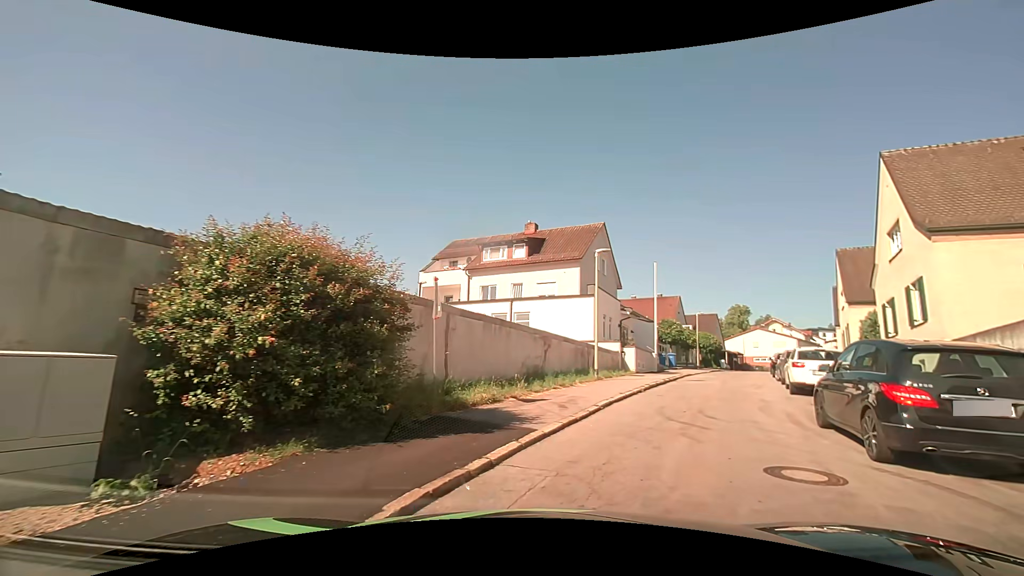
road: tertiary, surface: asphalt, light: Day
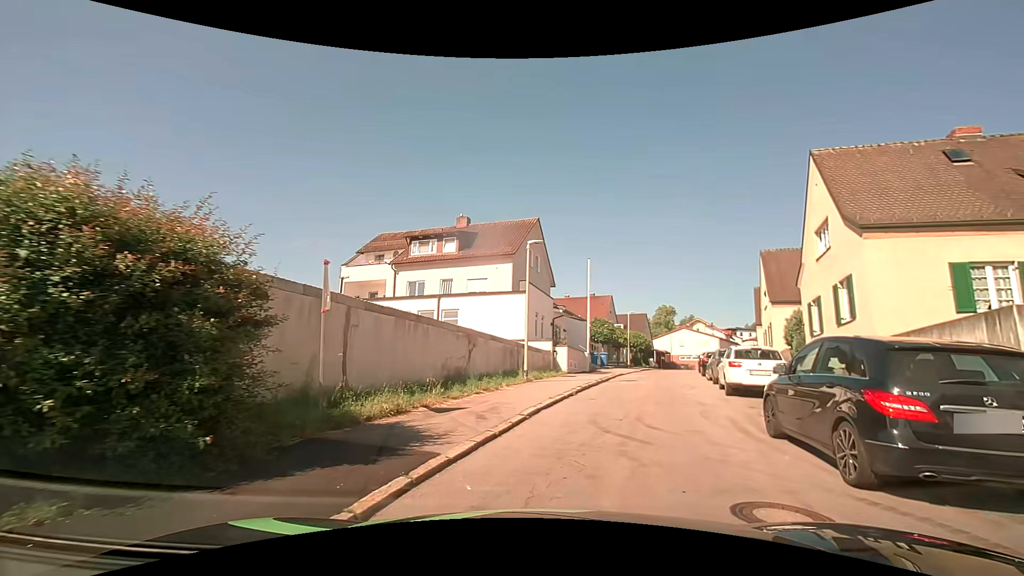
(+0.1, +1.7) m; +6°
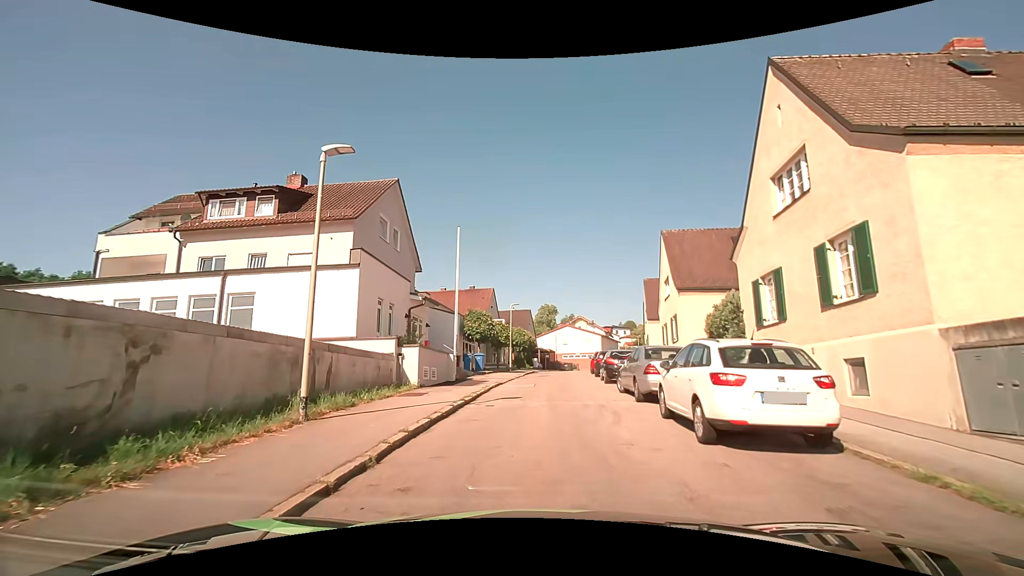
(+1.5, +8.5) m; +14°
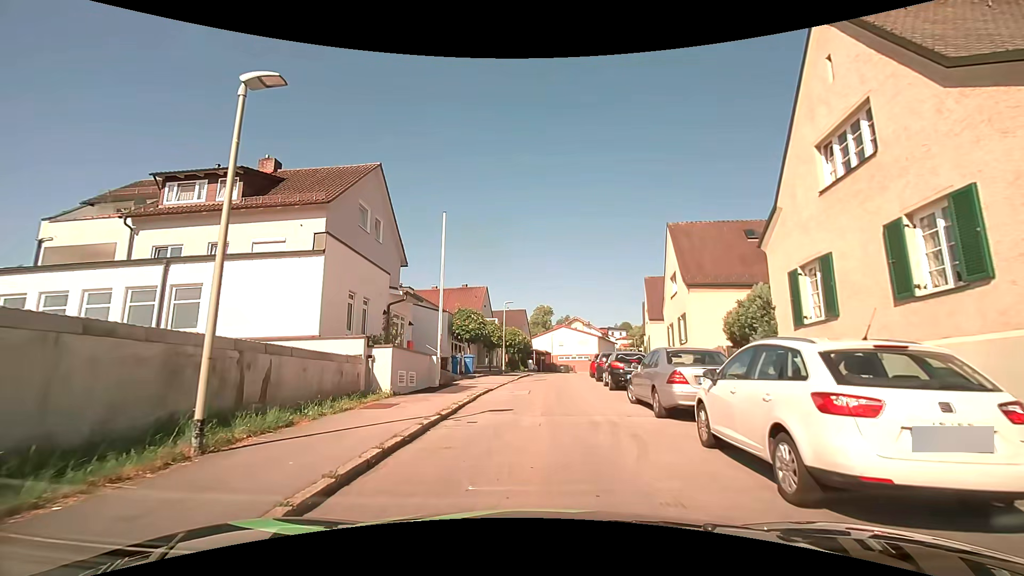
(0.0, +2.6) m; +1°
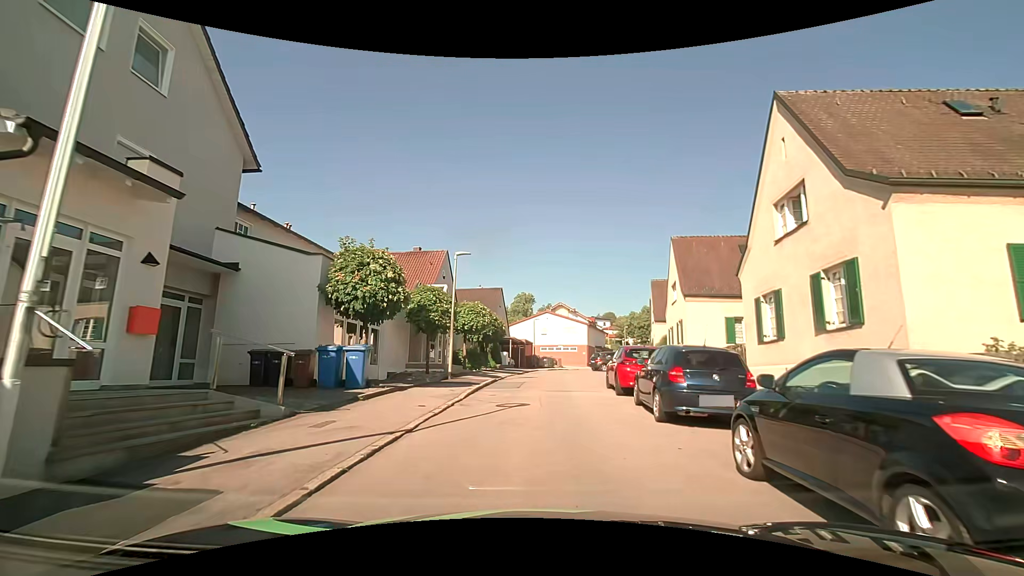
(+0.3, +15.0) m; +2°
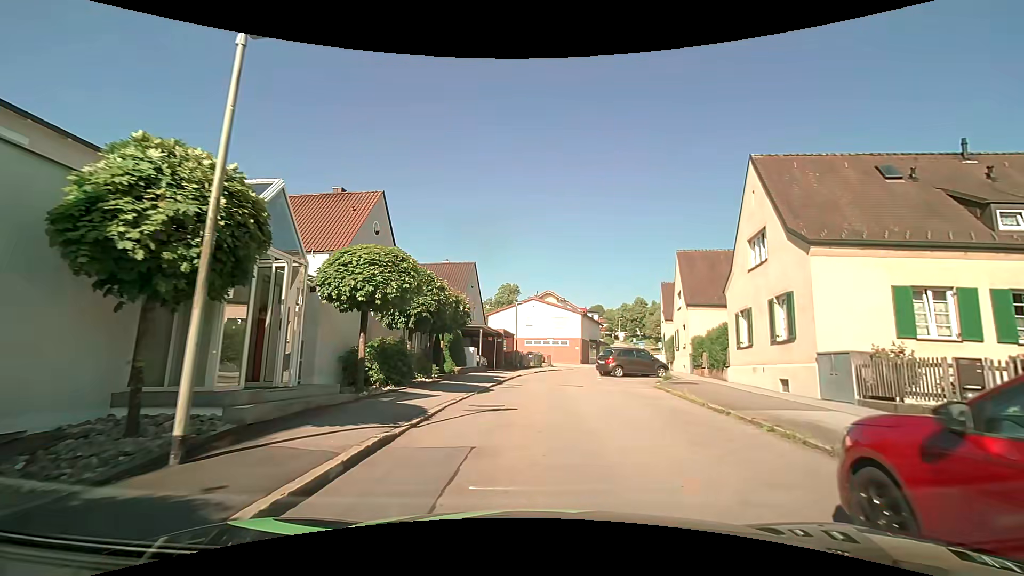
(+0.3, +13.9) m; +2°
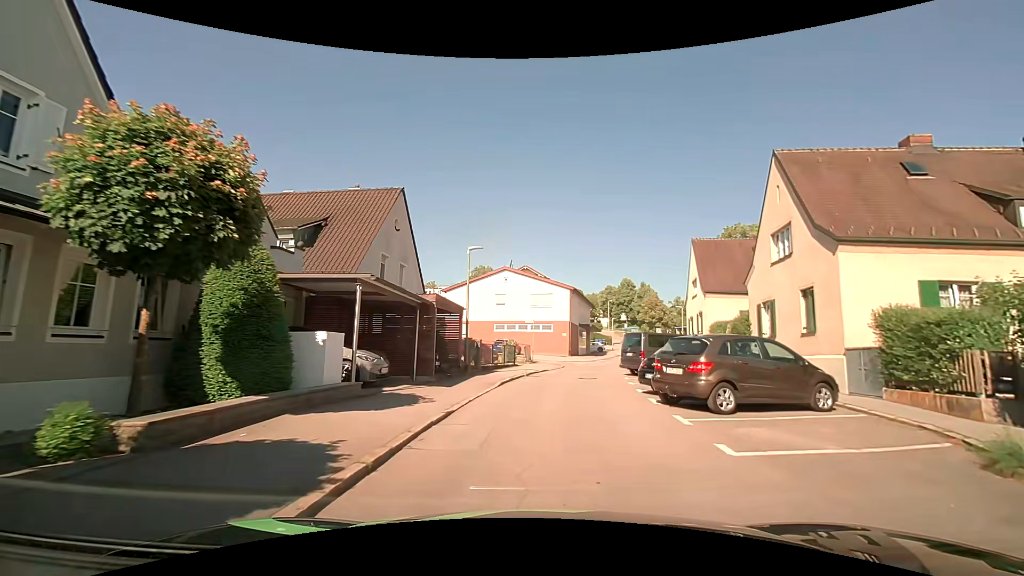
(+0.3, +18.1) m; +2°
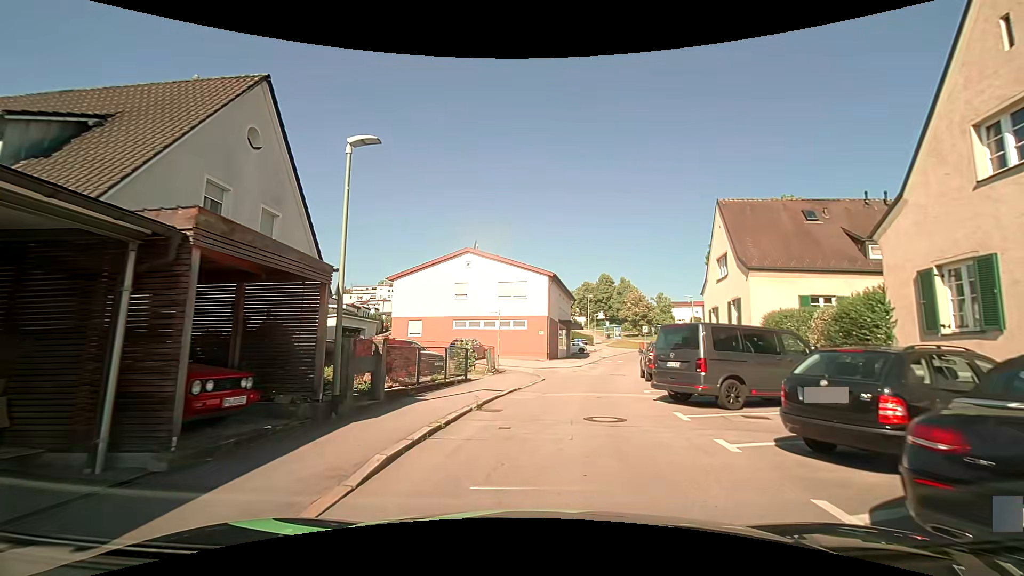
(+0.3, +10.7) m; +4°
